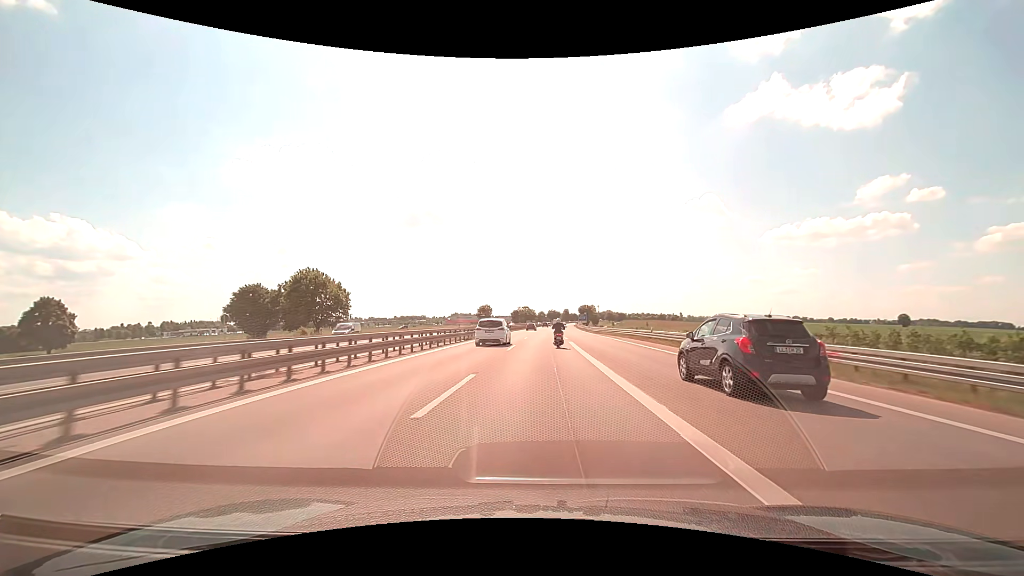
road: motorway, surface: asphalt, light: Day
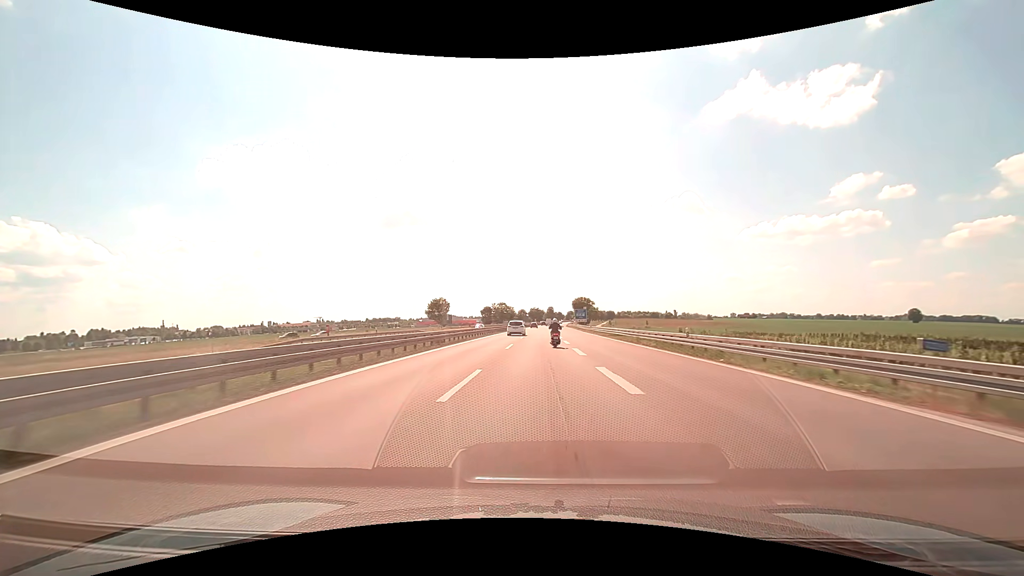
(+1.2, +70.3) m; +2°
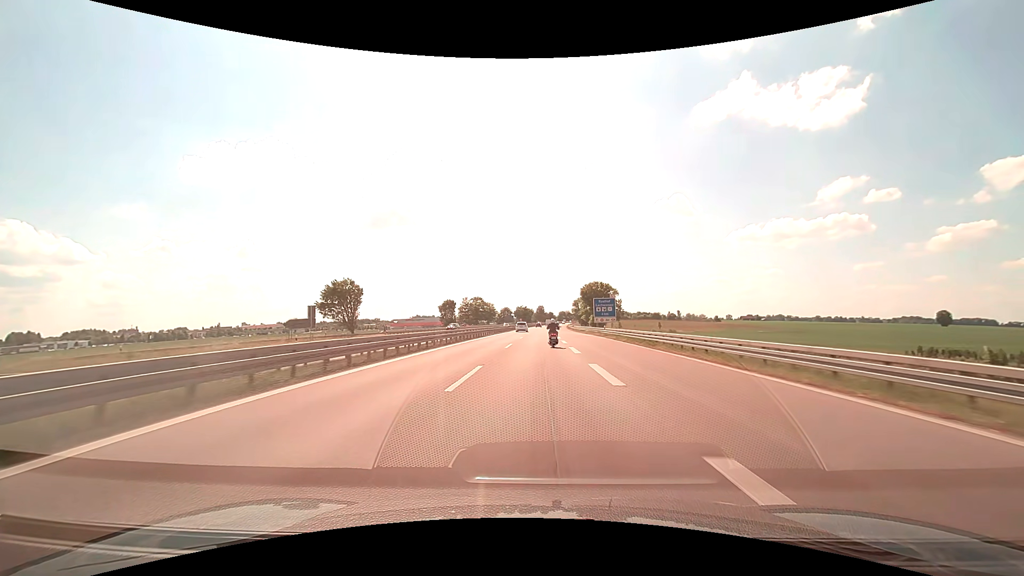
(+0.8, +70.5) m; +1°
